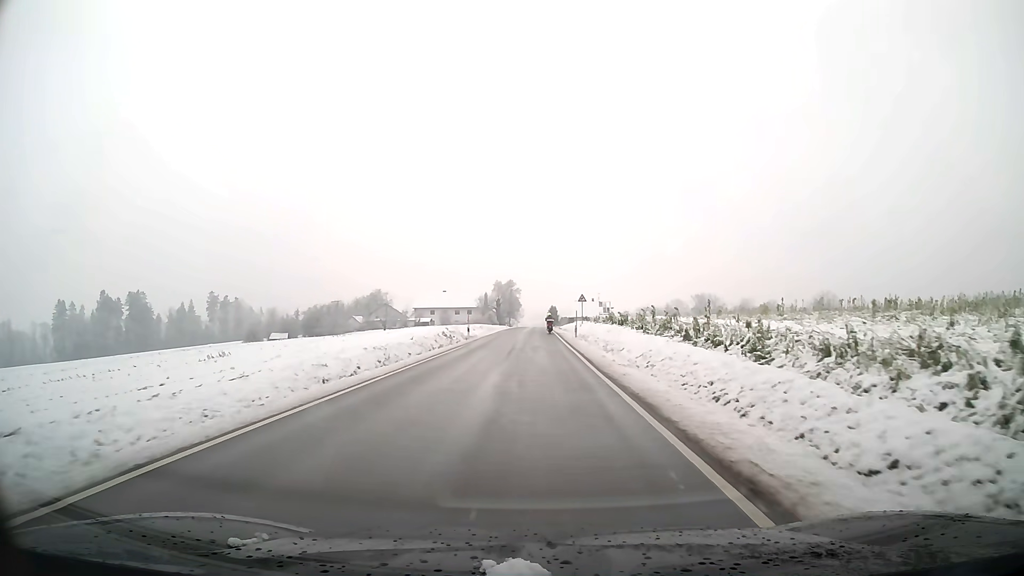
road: tertiary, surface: asphalt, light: Day
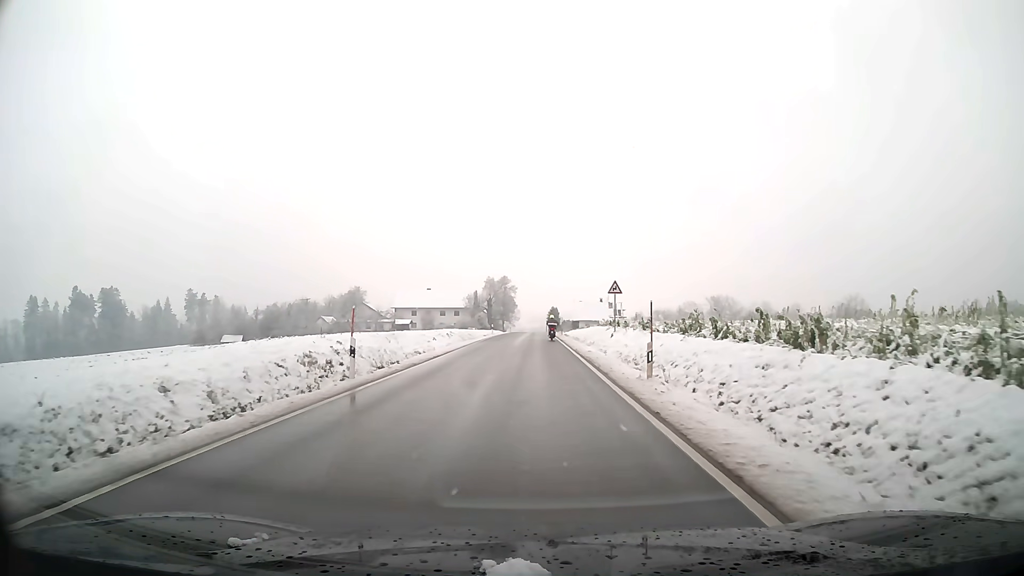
(0.0, +27.0) m; 0°
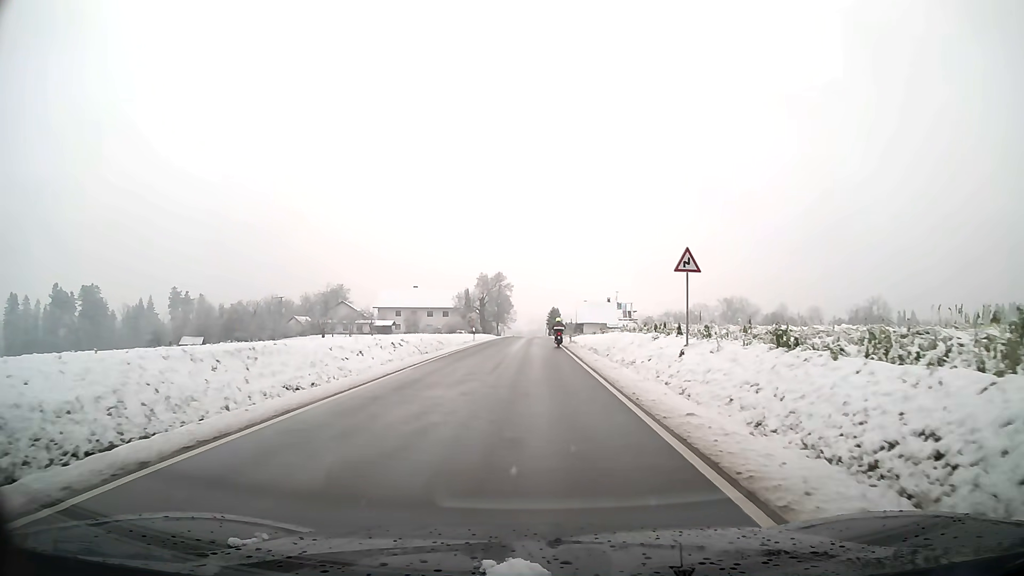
(0.0, +18.2) m; 0°
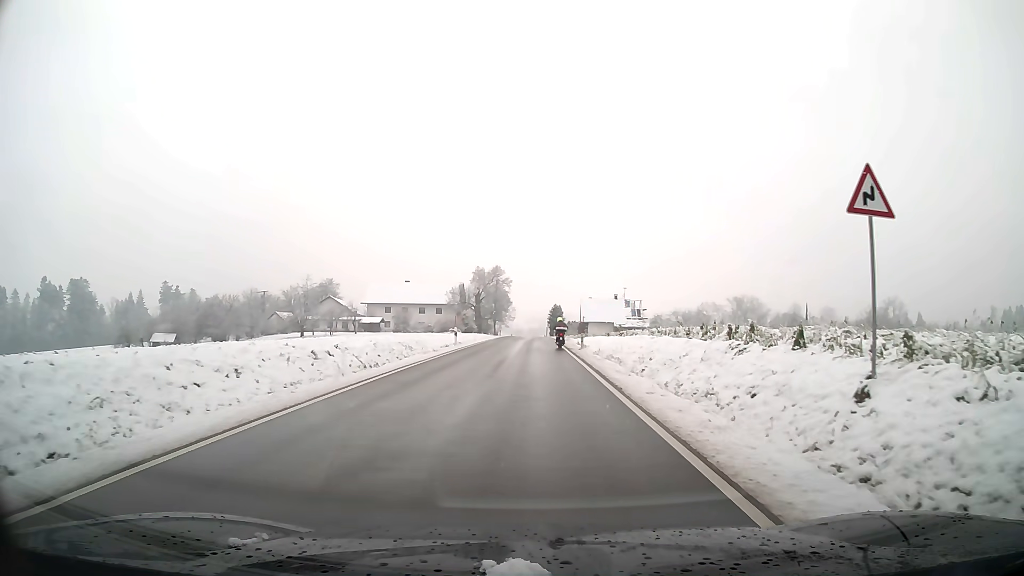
(0.0, +11.0) m; 0°
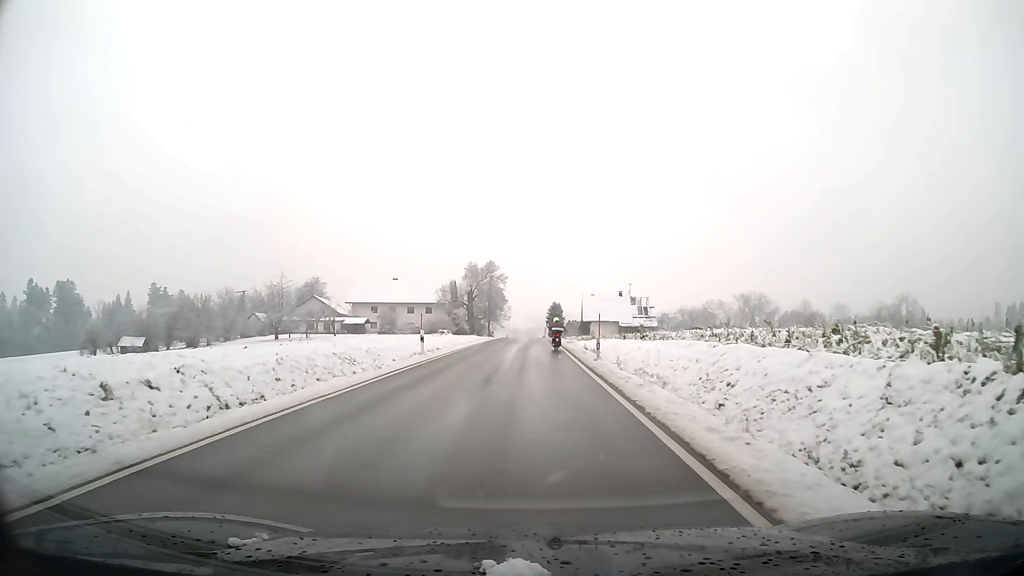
(0.0, +10.1) m; 0°
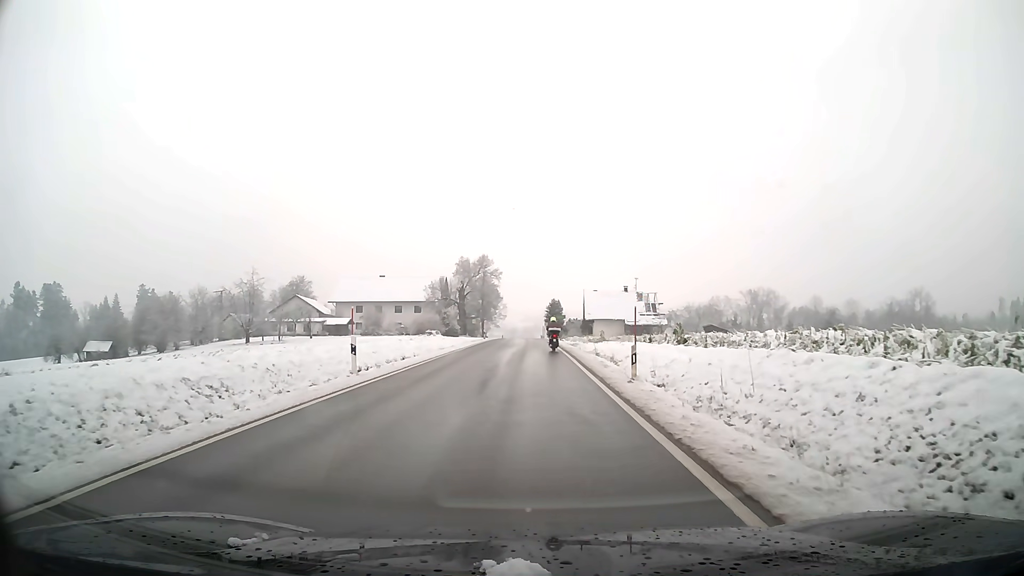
(0.0, +9.7) m; 0°
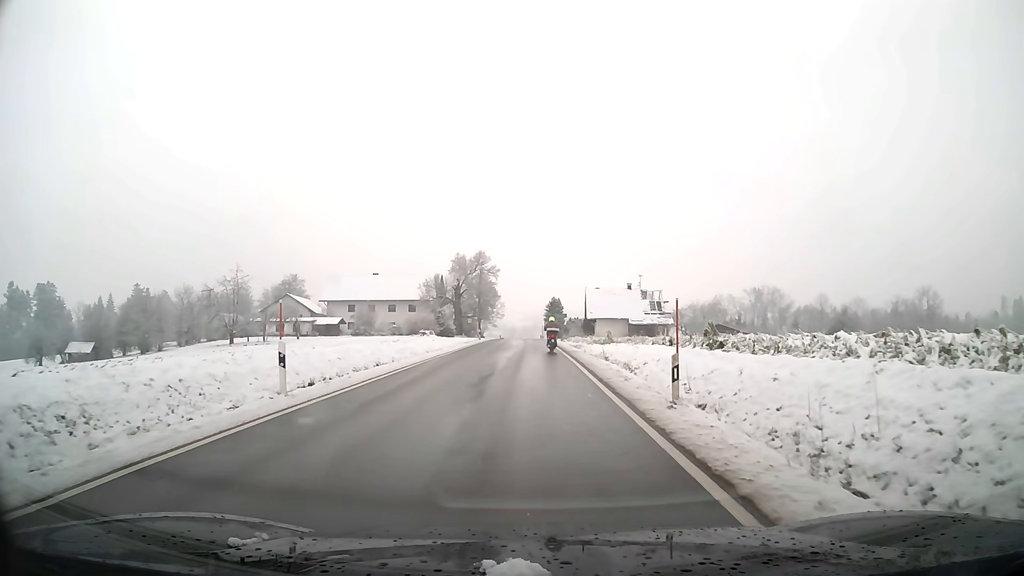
(0.0, +4.8) m; 0°
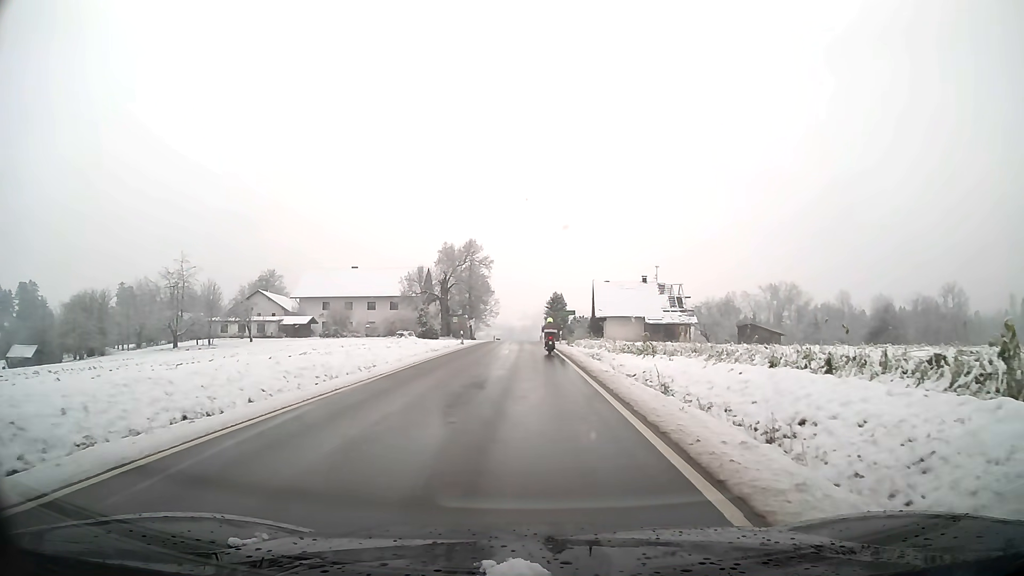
(0.0, +14.3) m; 0°
(0, +10) (0, +20) (0, +30) (0, +40) (-1, +50) (-1, +60) (-1, +70) (-1, +80) (-1, +90) (-1, +100) m
